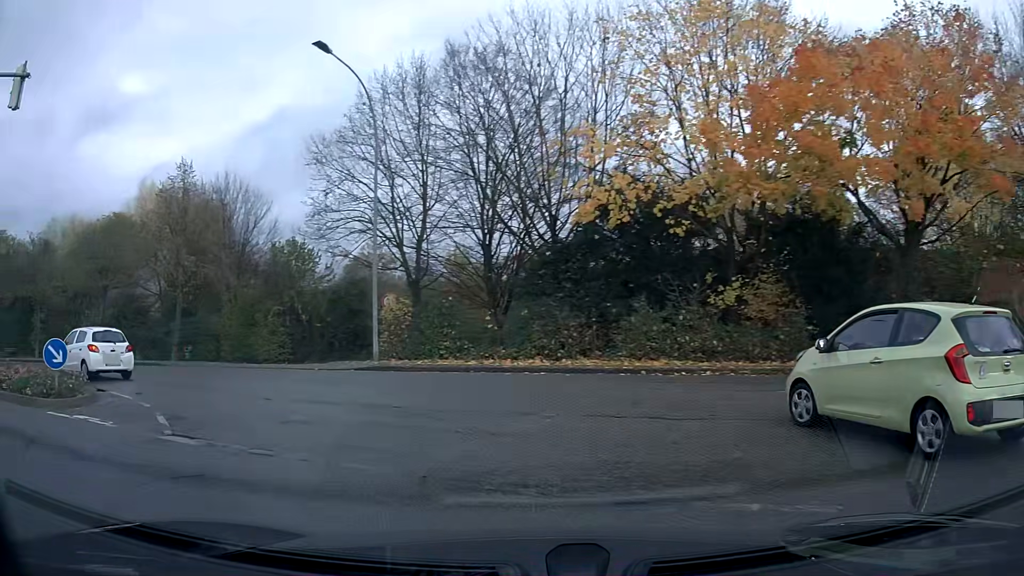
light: Day
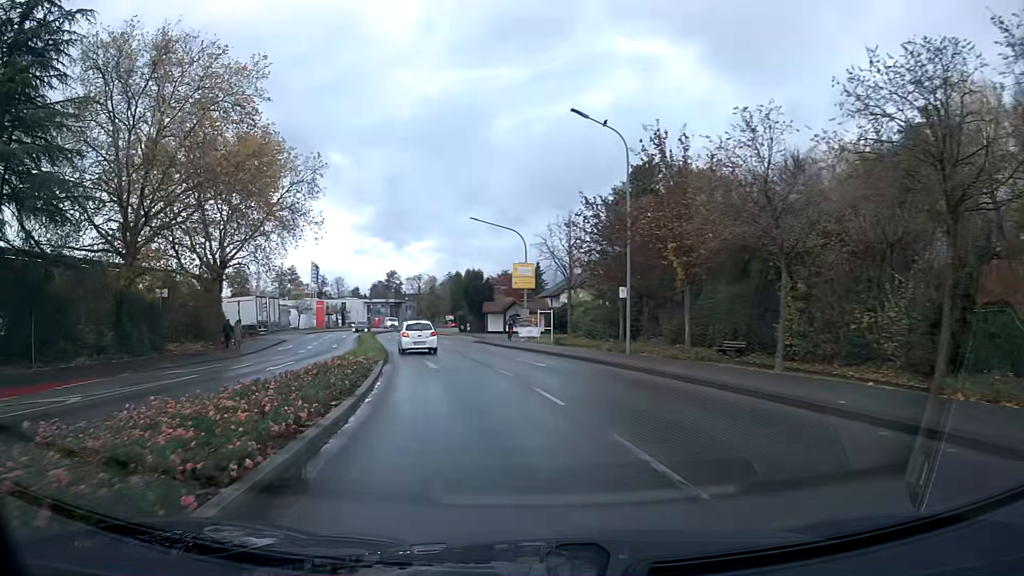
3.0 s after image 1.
(-13.1, +18.3) m; -63°
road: tertiary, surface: asphalt
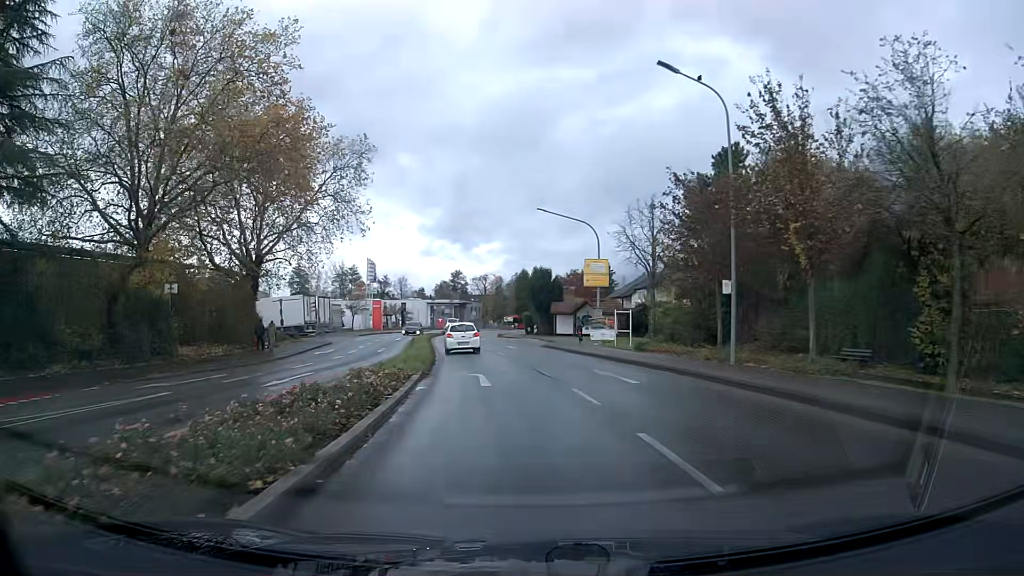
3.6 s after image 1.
(-0.3, +5.6) m; -5°
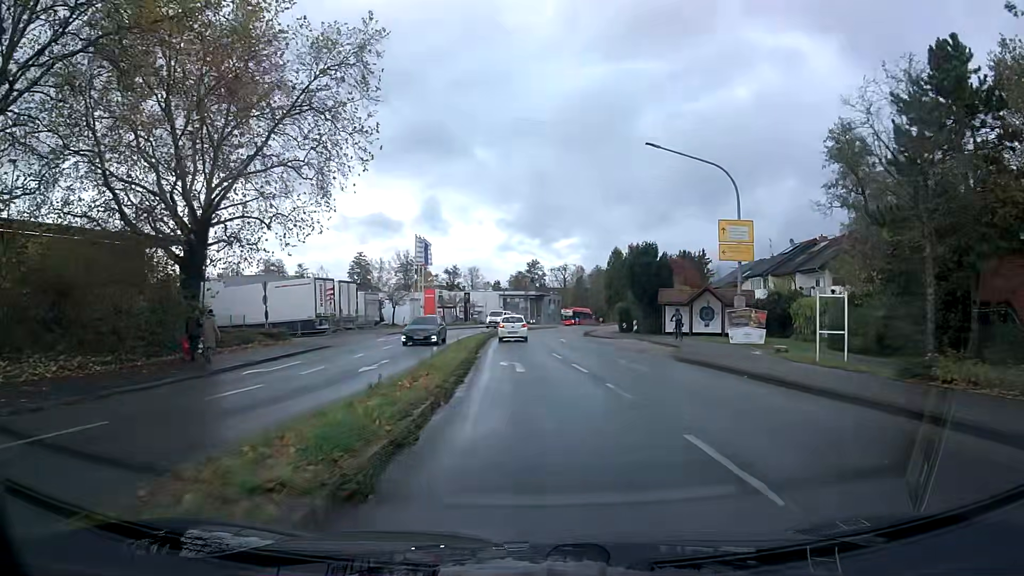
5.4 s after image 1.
(-1.1, +18.4) m; -6°
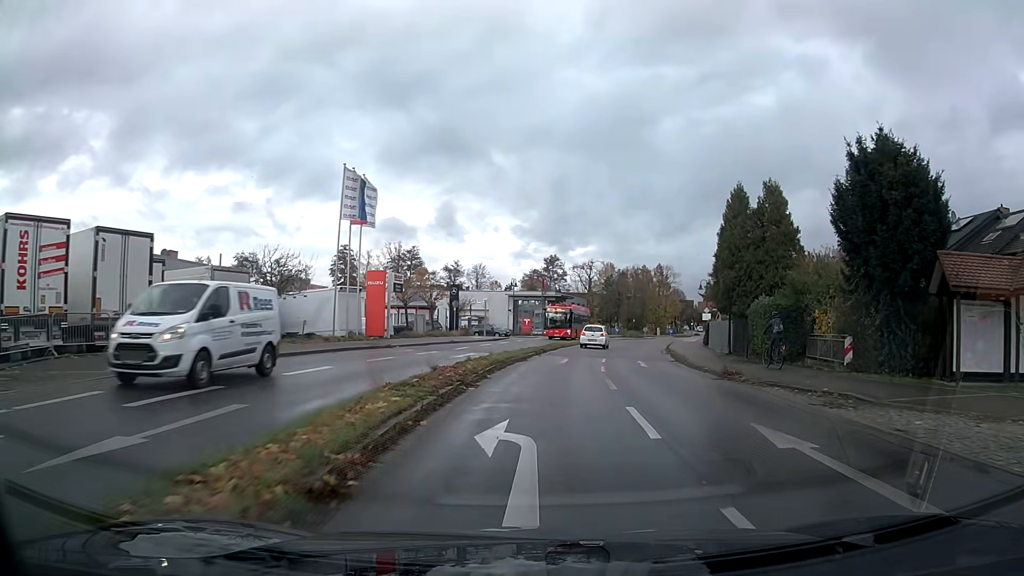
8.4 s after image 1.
(-0.5, +32.5) m; 0°
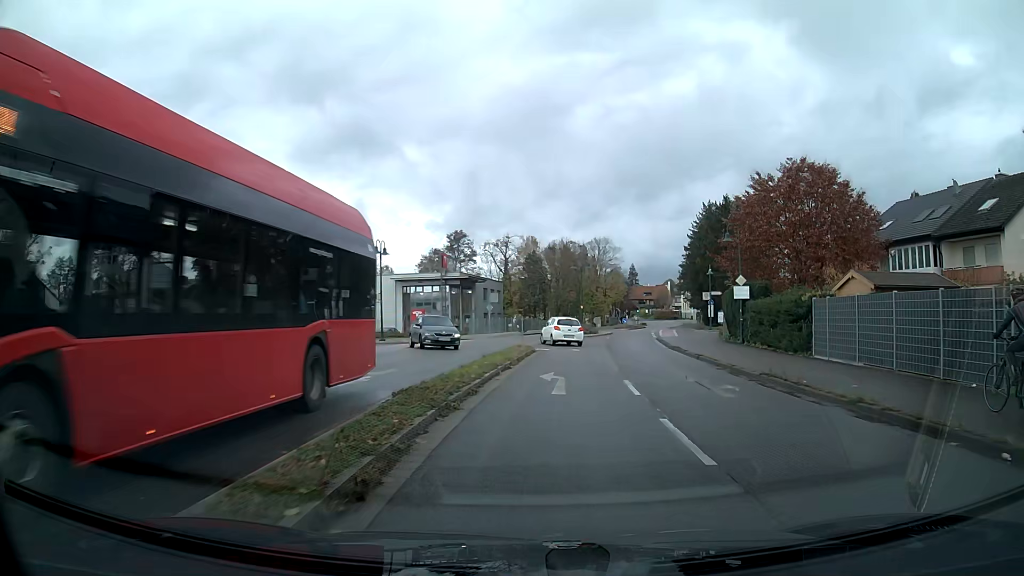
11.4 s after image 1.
(+1.9, +31.1) m; +8°
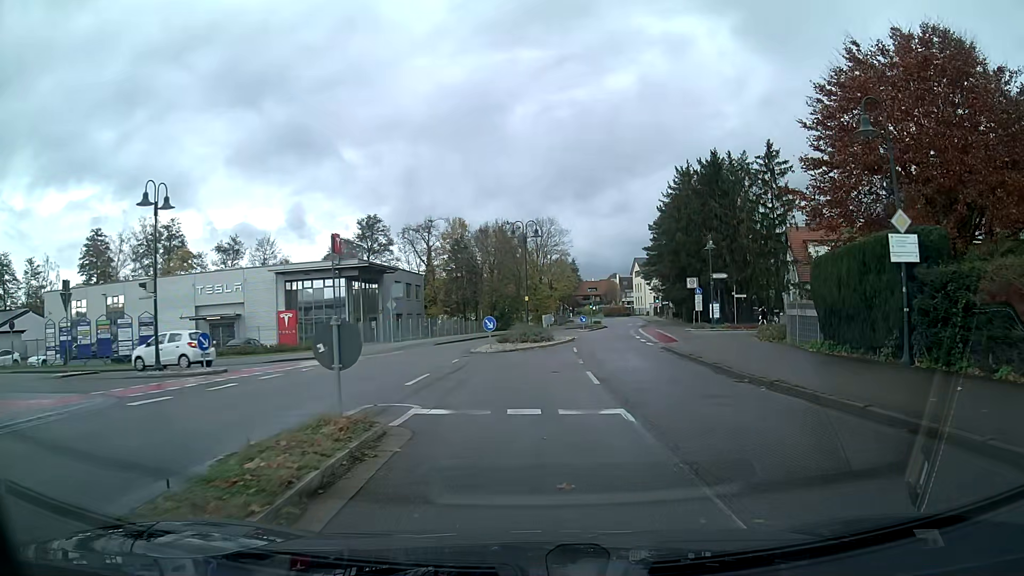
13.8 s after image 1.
(+0.8, +20.3) m; +4°
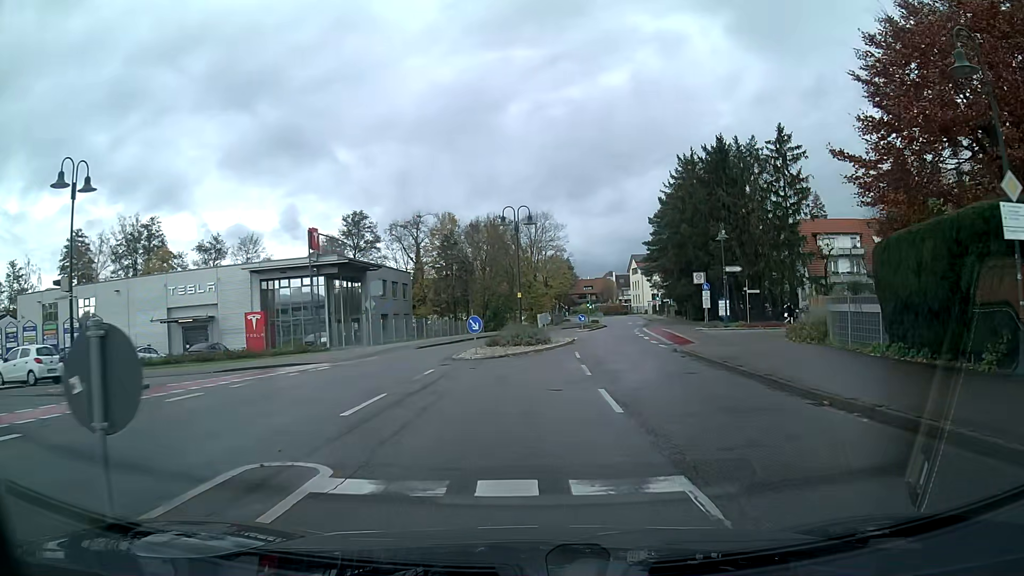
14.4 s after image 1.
(0.0, +4.4) m; -2°
(-2, +10) (-9, +17) (-19, +19) (-28, +21) (-38, +22) (-48, +24) (-58, +25) (-68, +27) (-78, +28) (-88, +29) m
